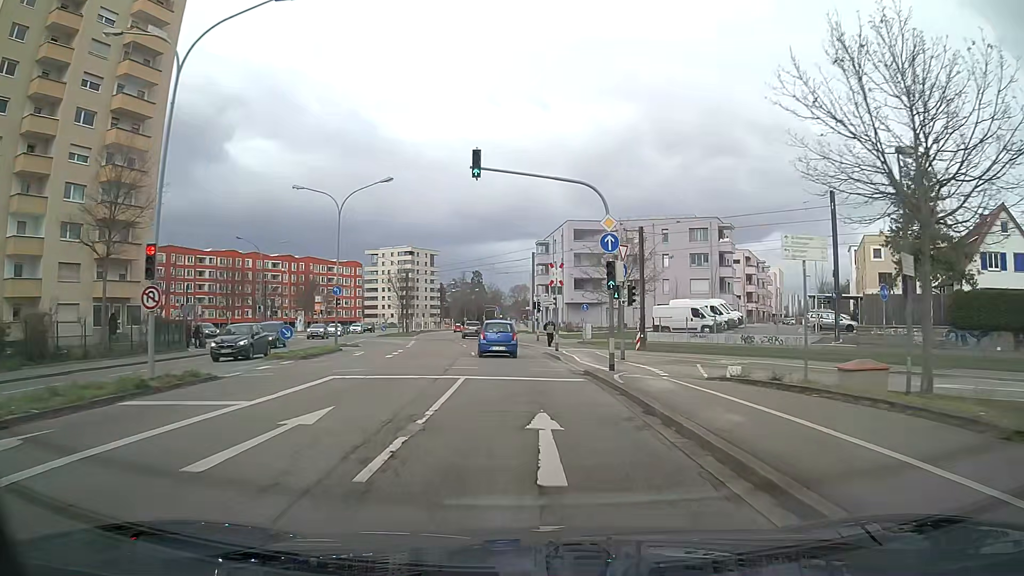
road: secondary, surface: asphalt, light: Day
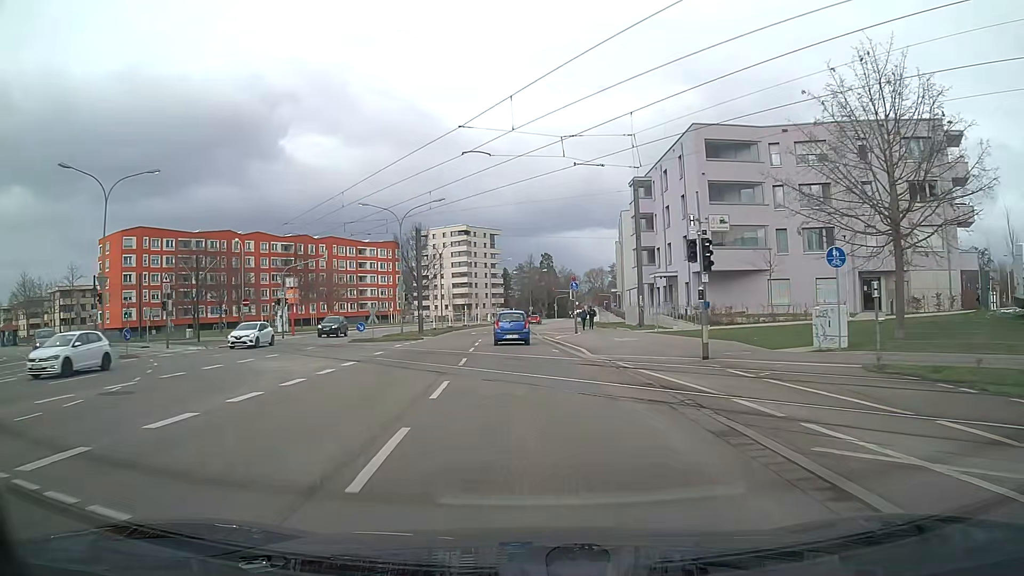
(-2.0, +36.5) m; -6°
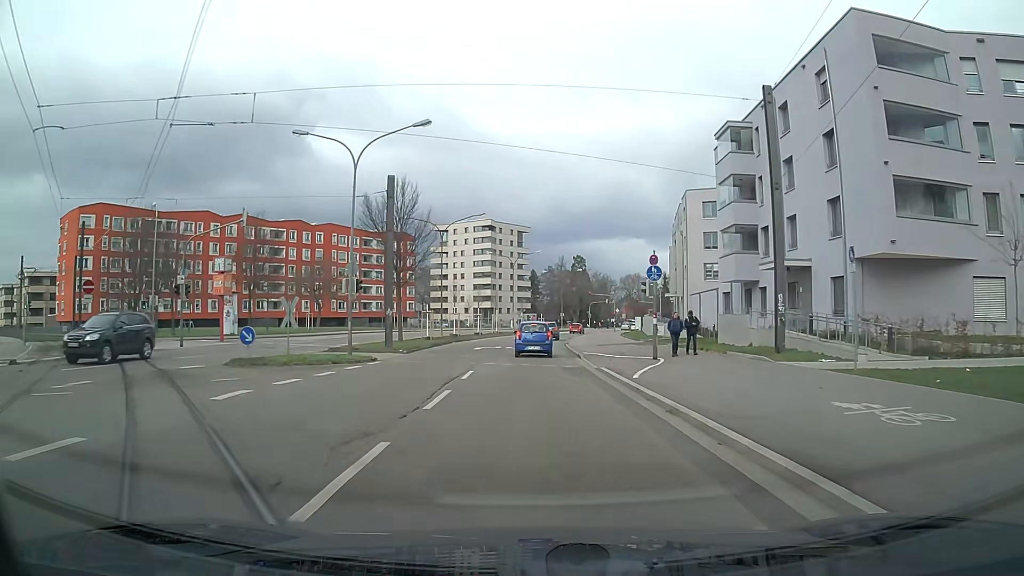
(-0.4, +20.6) m; -2°
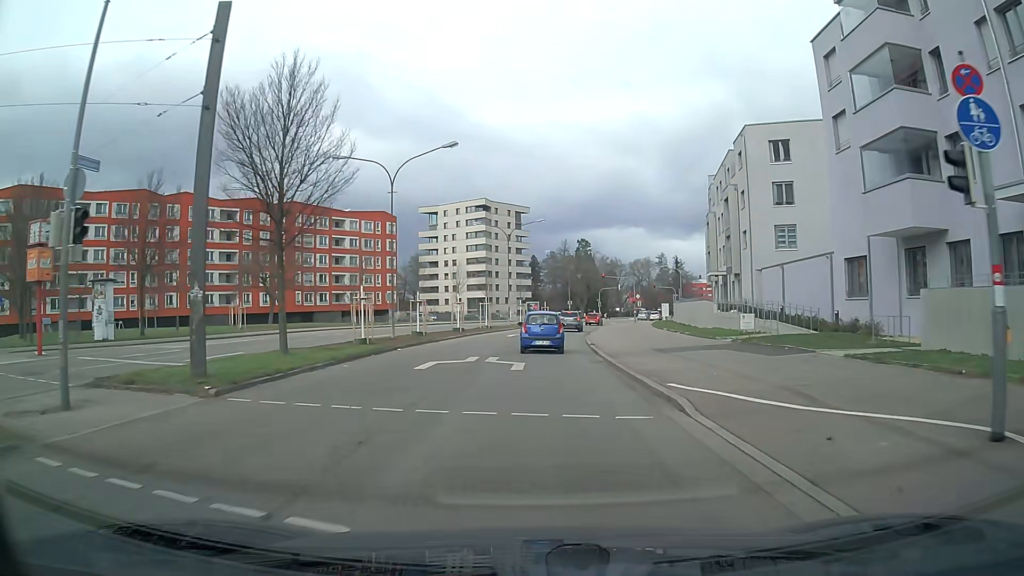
(-0.1, +19.0) m; 0°
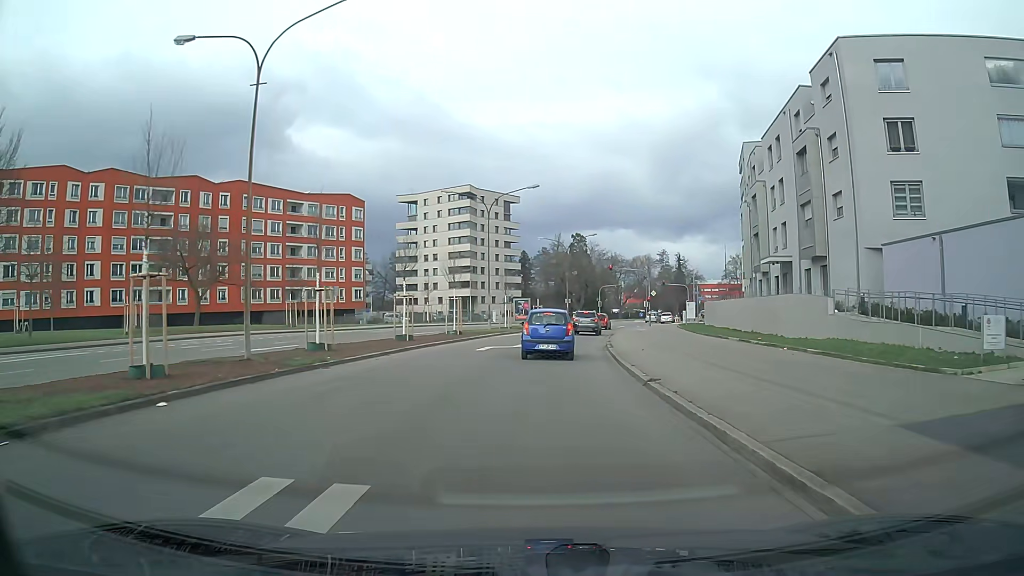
(+0.1, +16.8) m; +1°
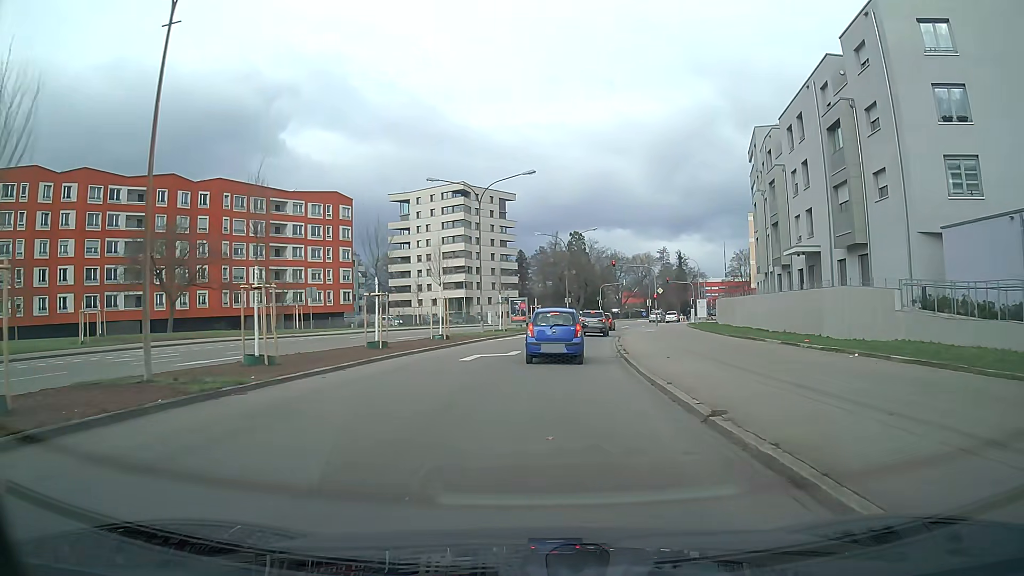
(0.0, +4.8) m; 0°
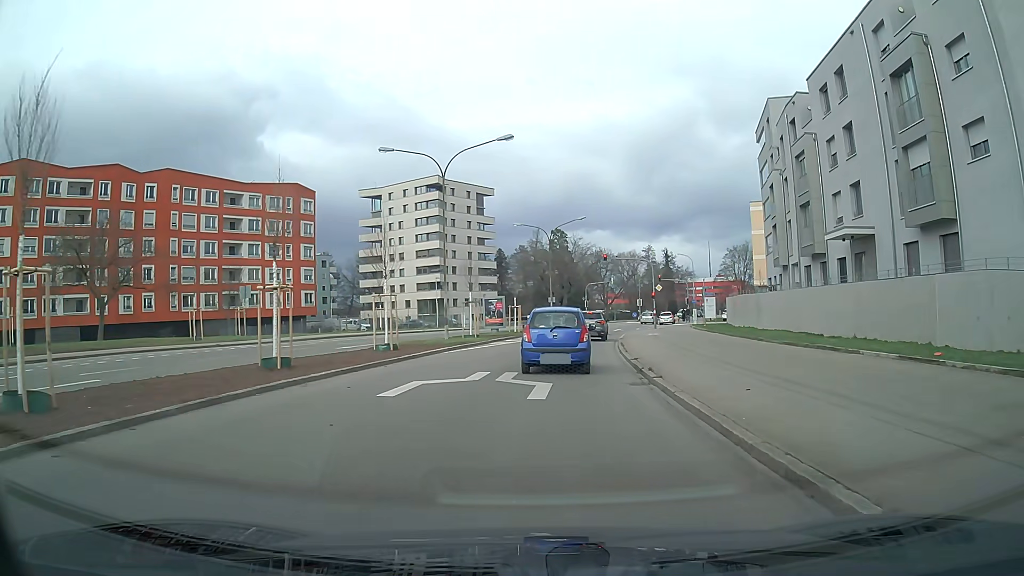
(+0.1, +8.4) m; +1°
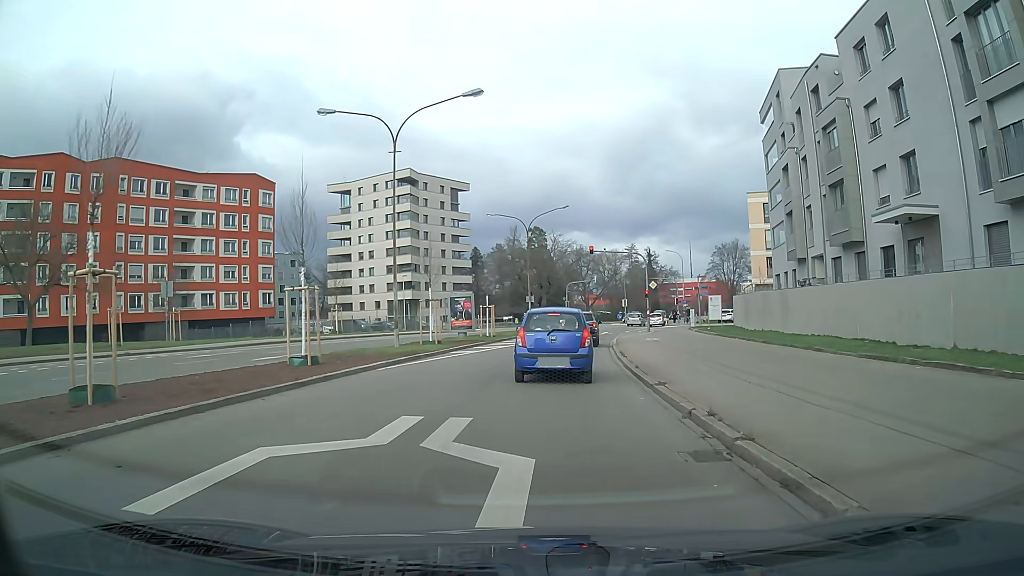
(+0.1, +6.9) m; +2°
(0, +10) (+1, +20) (+1, +30) (+2, +40) (+4, +50) (+6, +60) (+8, +69) (+11, +79) (+15, +88) (+19, +97) m
